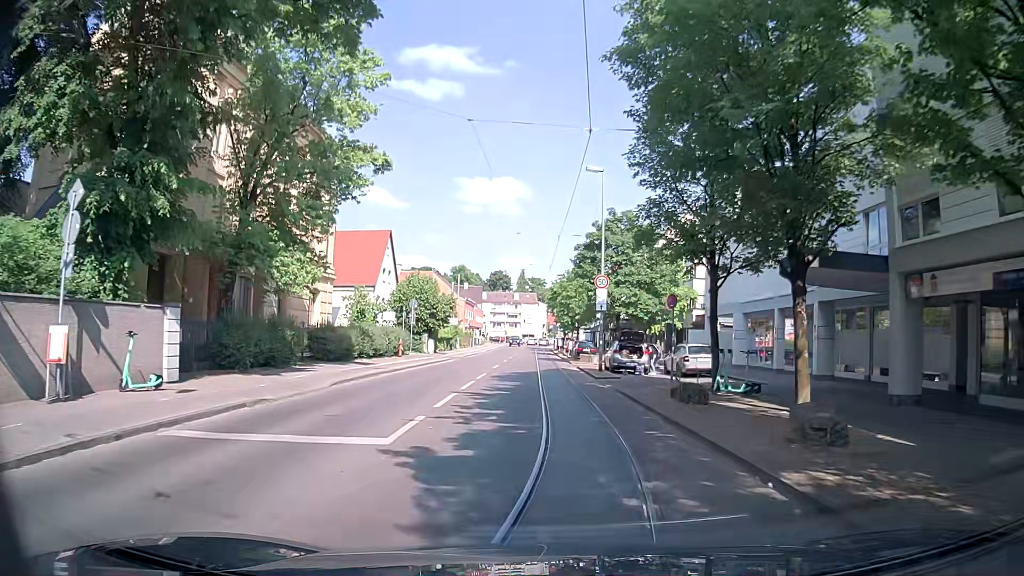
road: tertiary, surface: asphalt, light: Day
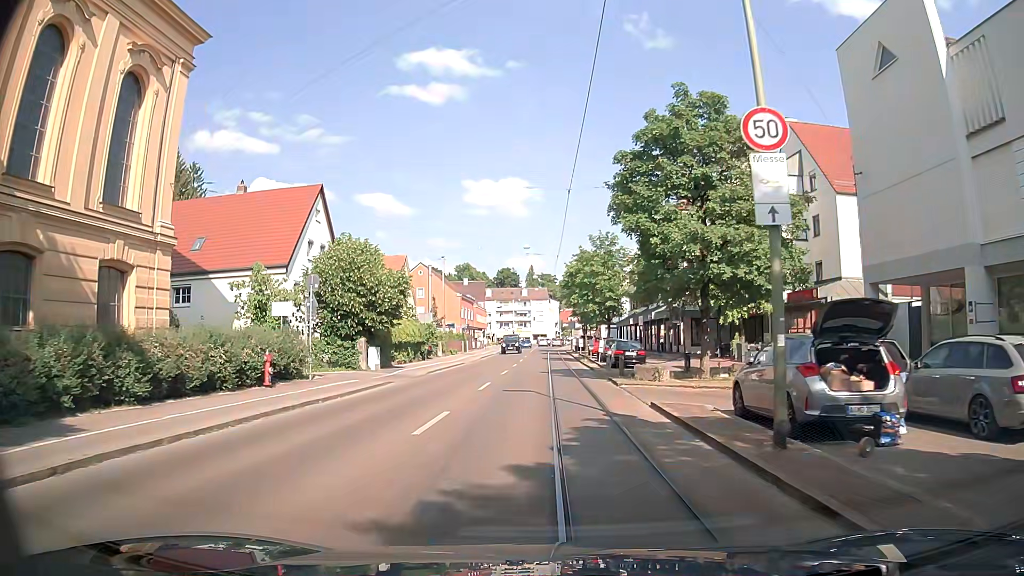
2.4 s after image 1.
(-0.3, +21.3) m; -1°
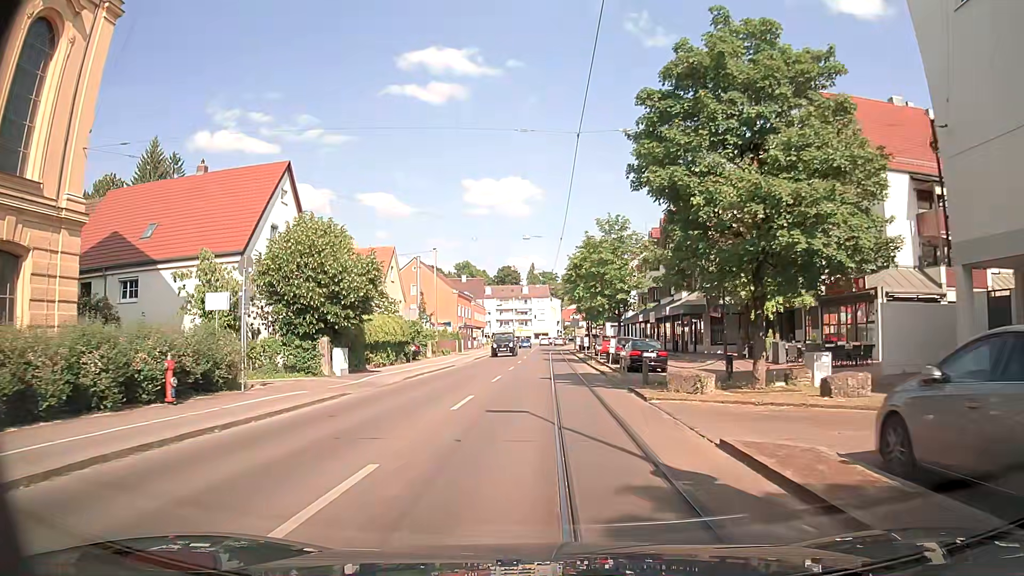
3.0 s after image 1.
(0.0, +5.7) m; -1°
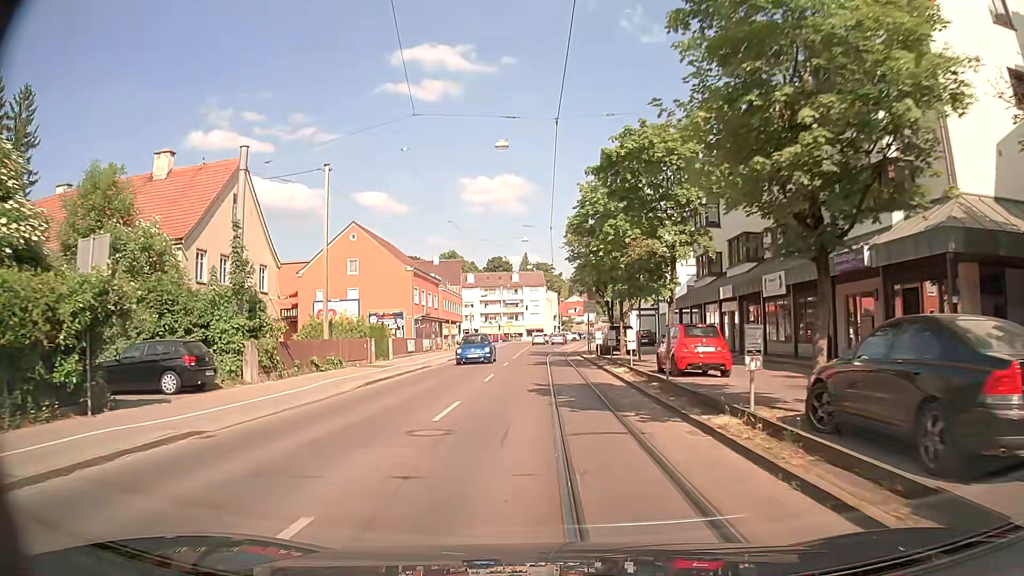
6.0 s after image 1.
(+0.1, +29.8) m; +1°
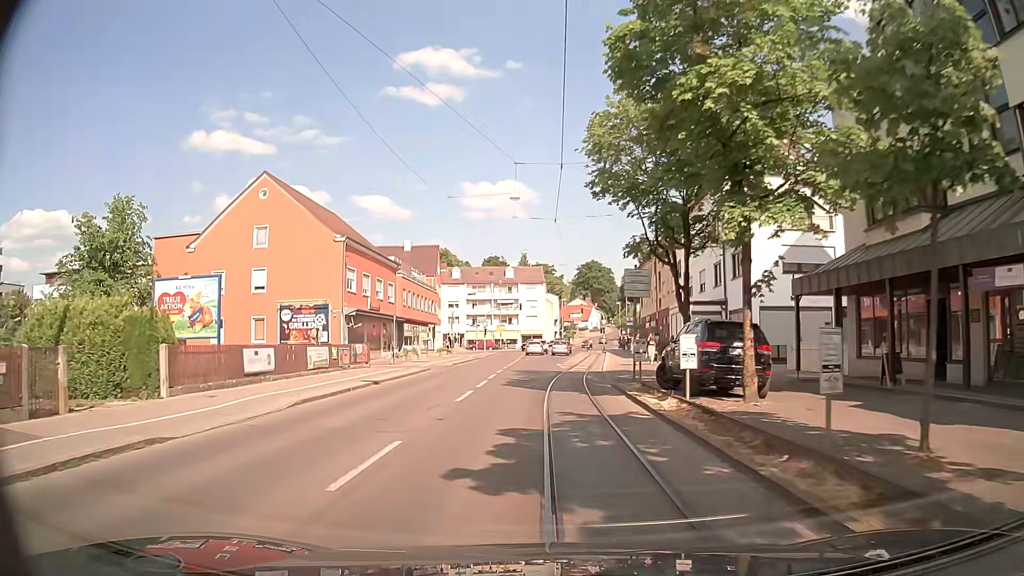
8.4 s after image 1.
(0.0, +23.3) m; 0°
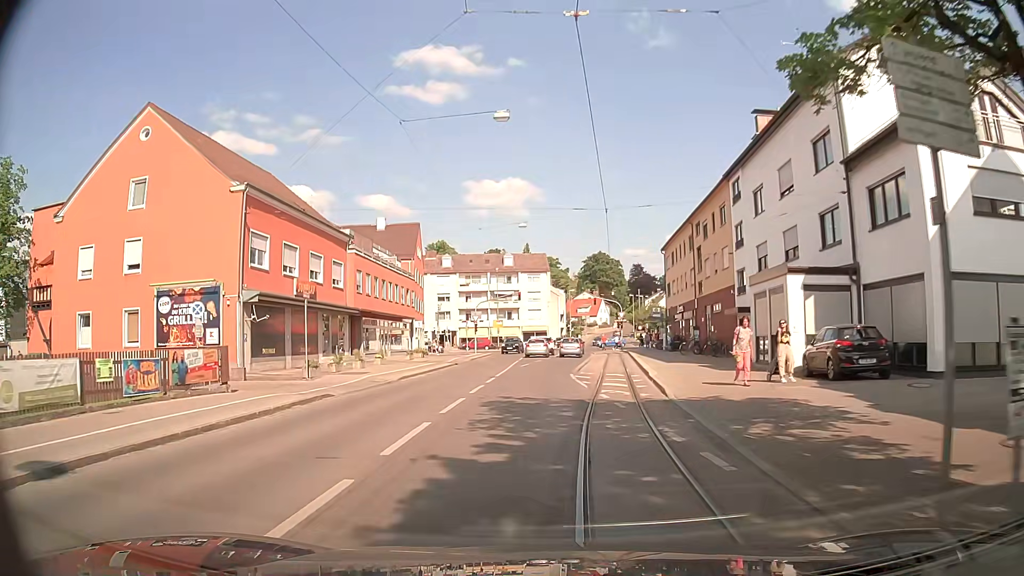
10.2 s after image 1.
(0.0, +16.1) m; 0°
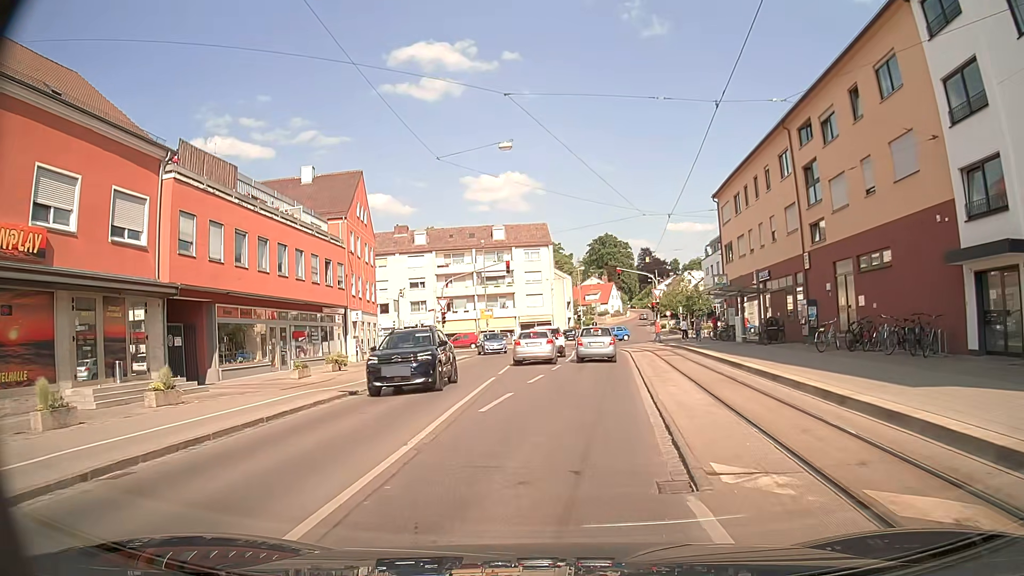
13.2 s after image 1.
(+0.1, +22.8) m; 0°
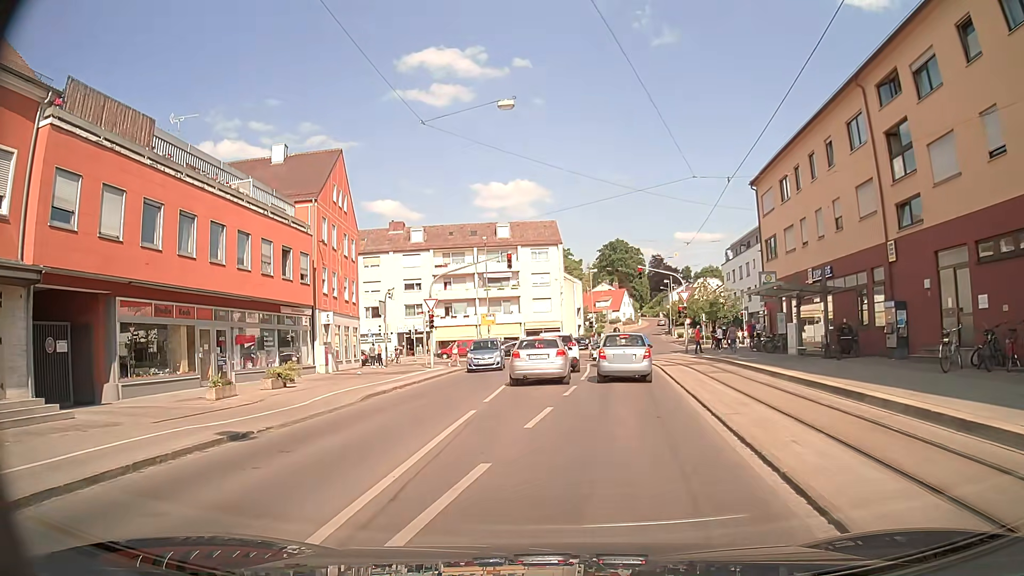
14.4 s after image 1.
(0.0, +7.5) m; +1°
(0, +10) (0, +20) (0, +30) (0, +40) (-1, +50) (-7, +58) (-17, +59) (-27, +59) (-36, +58) (-46, +56) m
